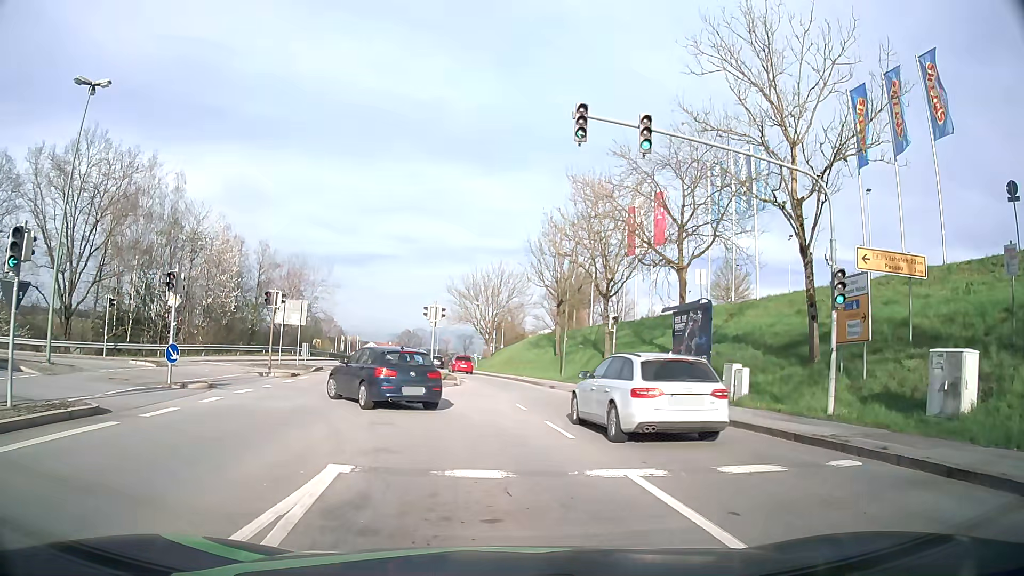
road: tertiary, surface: asphalt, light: Day
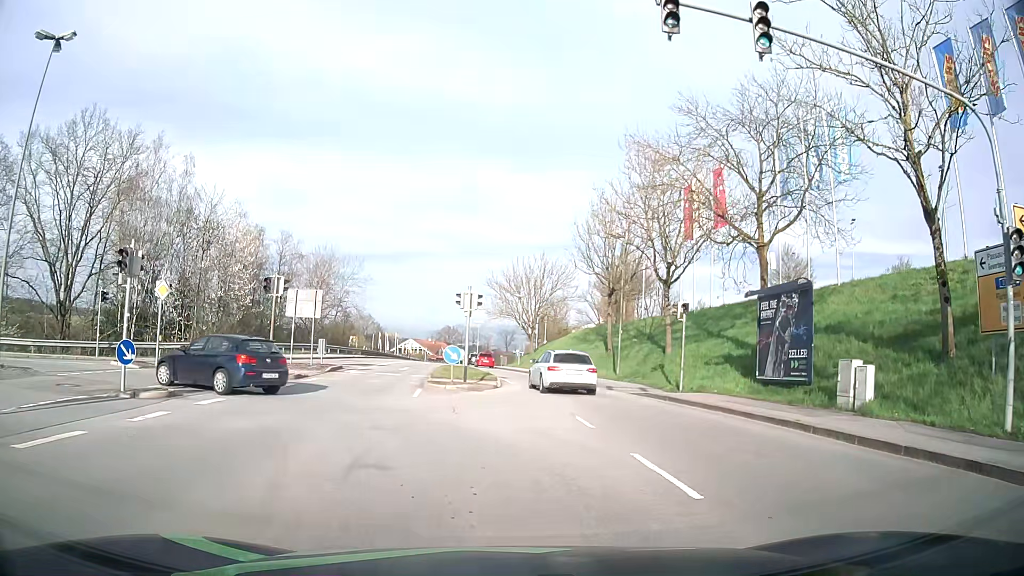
(-0.3, +5.2) m; -4°
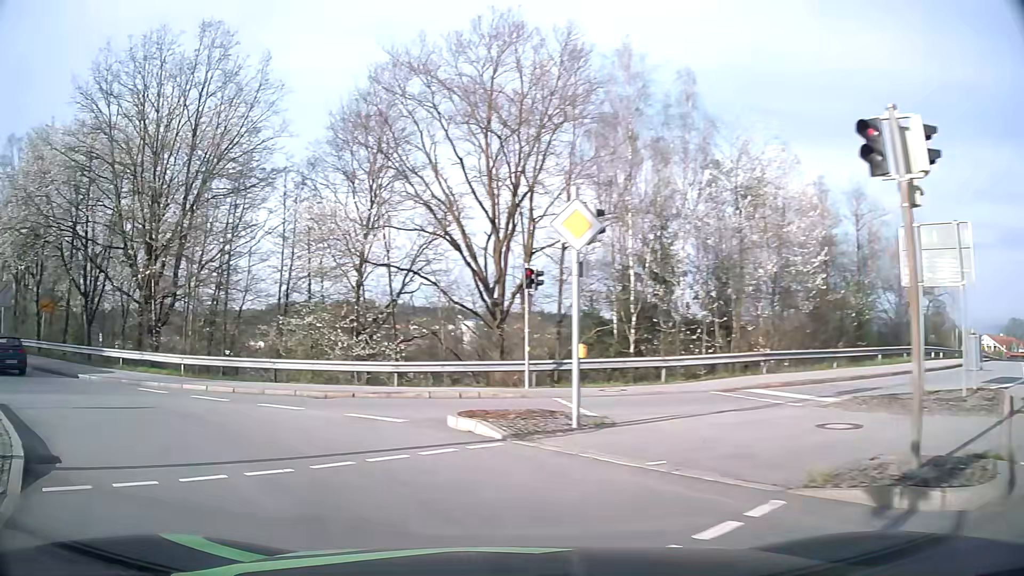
(-5.2, +16.9) m; -49°
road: primary_link
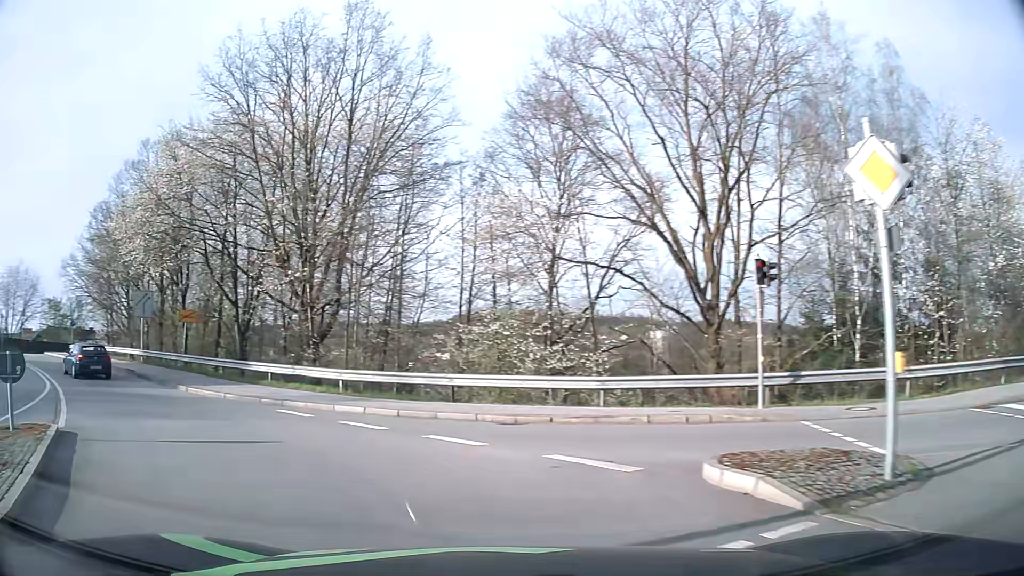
(-0.5, +3.7) m; -15°
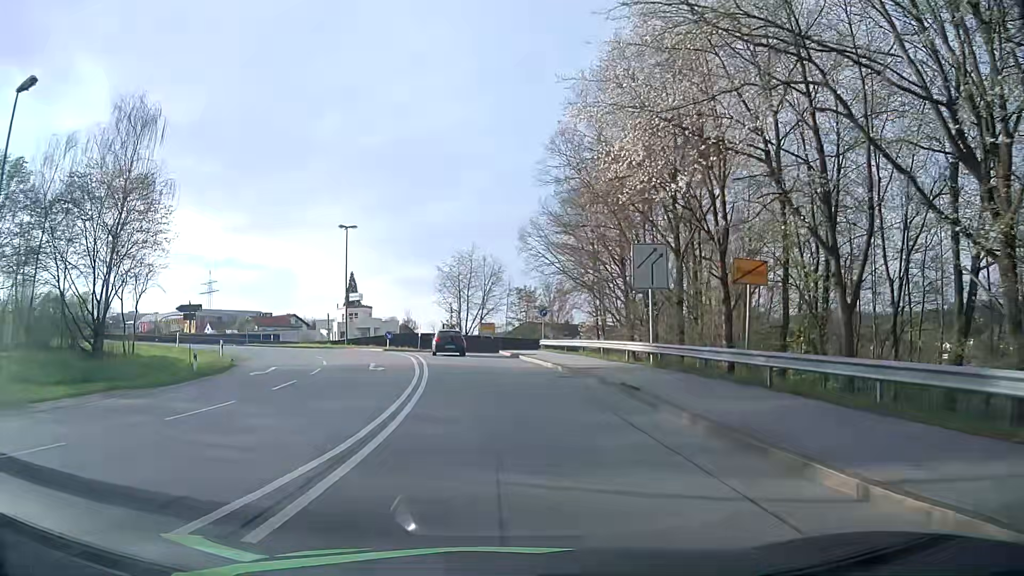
(-8.5, +15.1) m; -44°
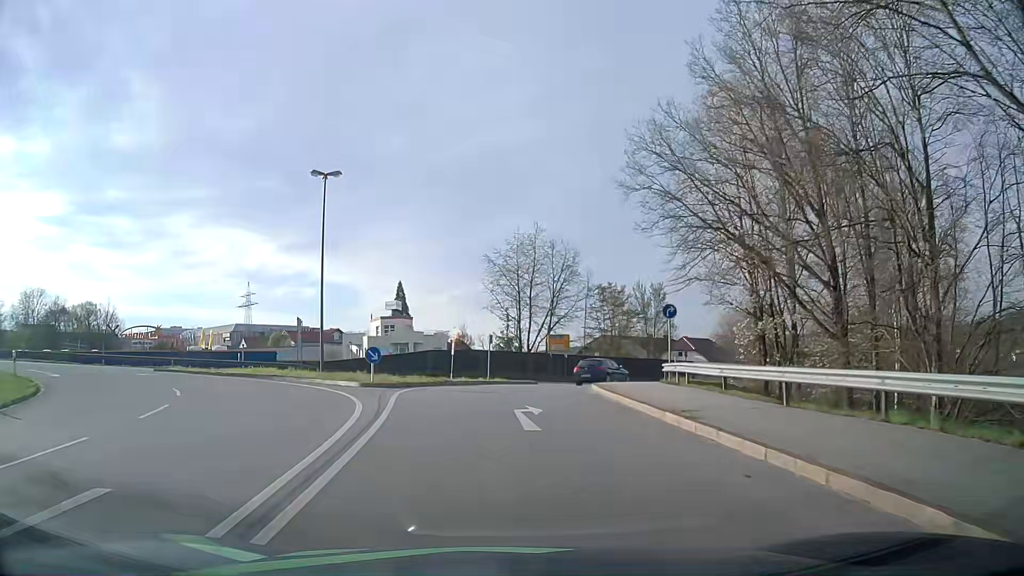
(-1.4, +23.6) m; -5°
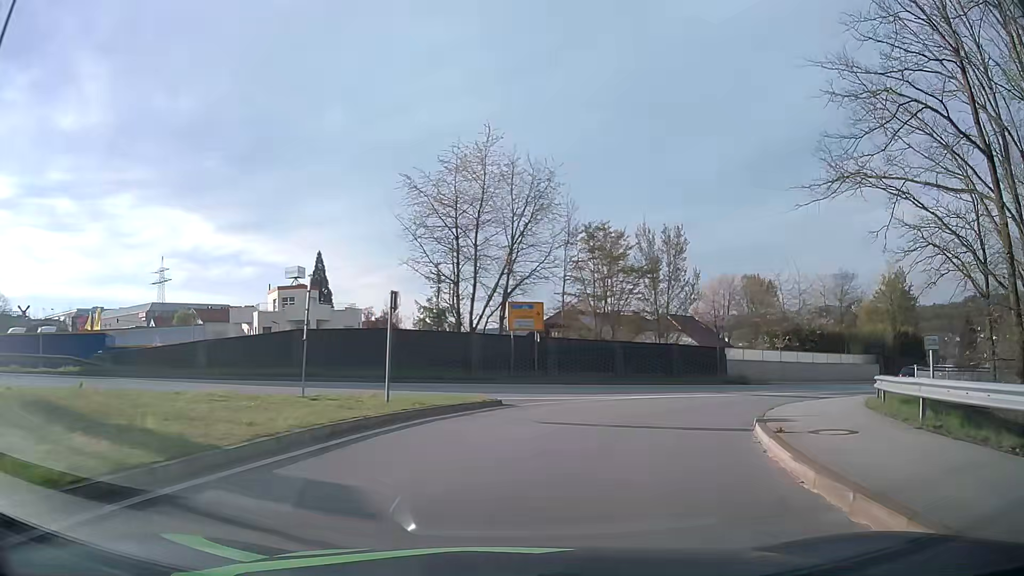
(-0.3, +22.1) m; +4°
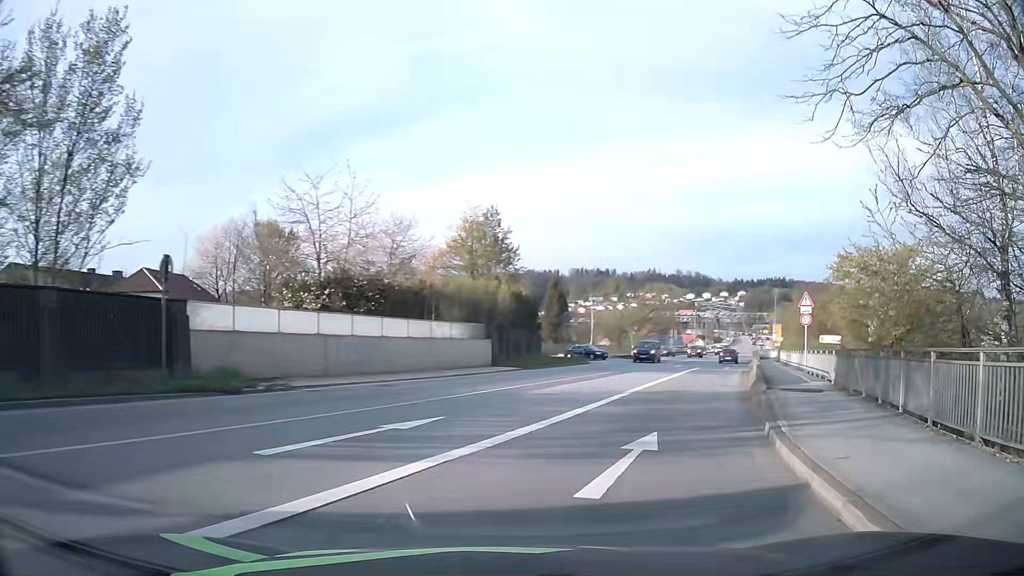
(+7.9, +22.8) m; +41°
(+2, +10) (+5, +19) (+8, +29) (+12, +38) (+16, +47) (+19, +57) (+23, +66) (+27, +75) (+31, +84) (+35, +94) m
